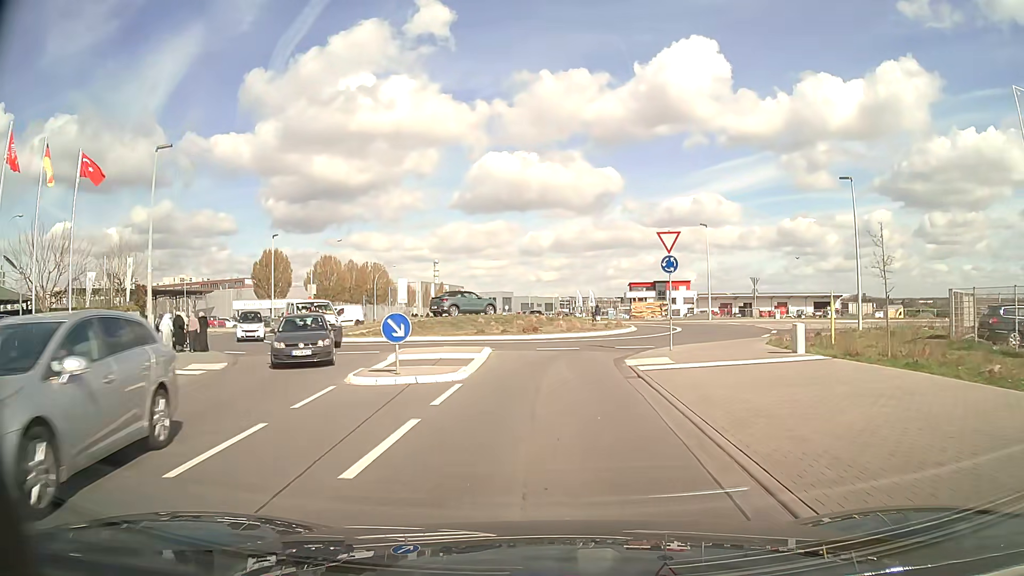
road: tertiary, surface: asphalt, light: Day
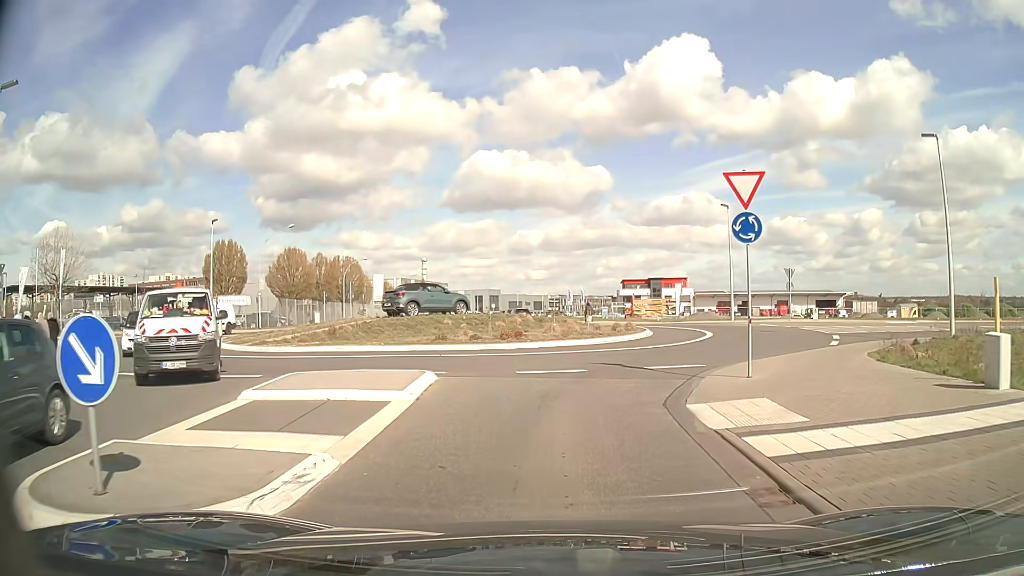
(+0.1, +9.0) m; +1°
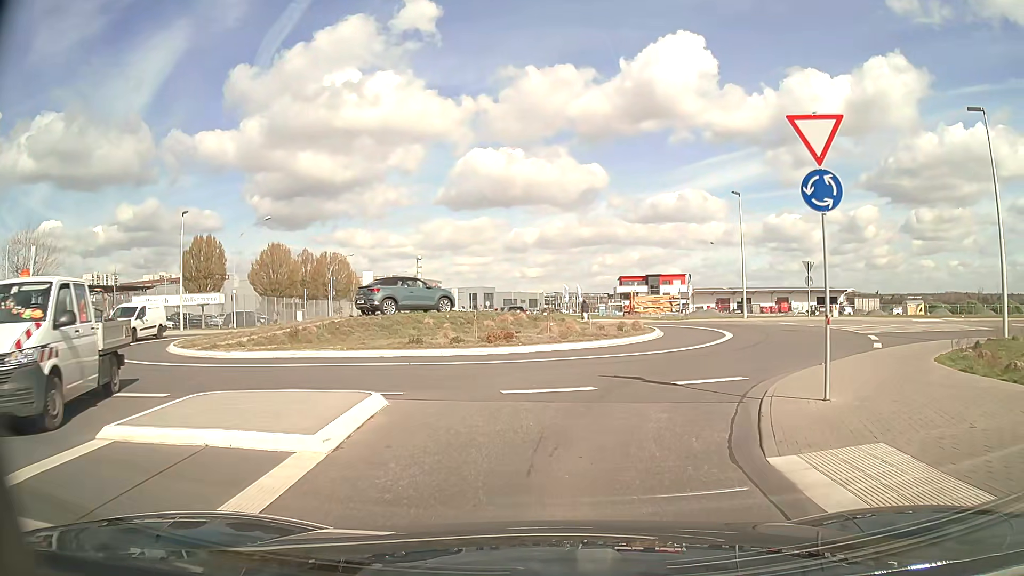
(0.0, +3.6) m; 0°
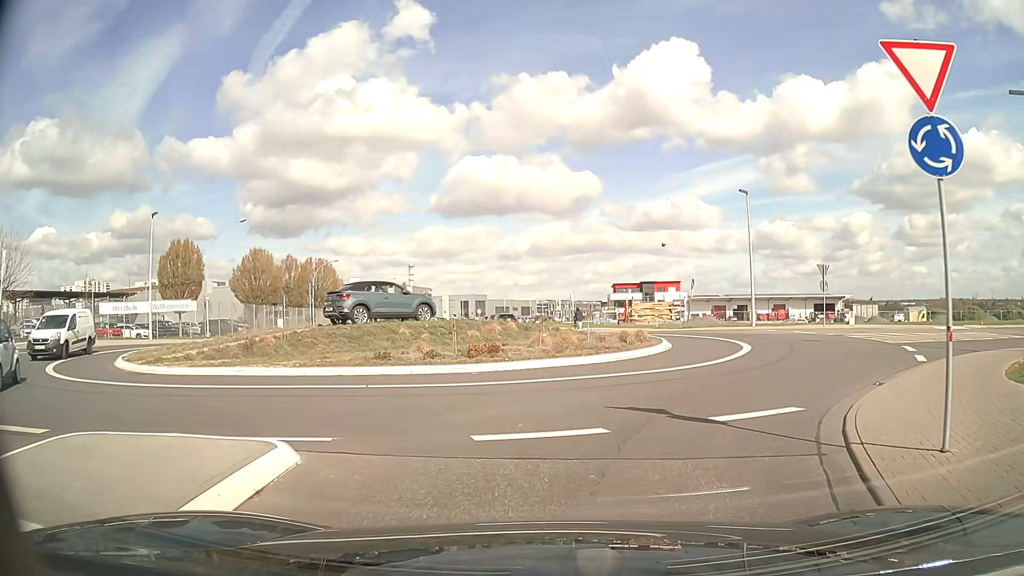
(0.0, +3.0) m; 0°
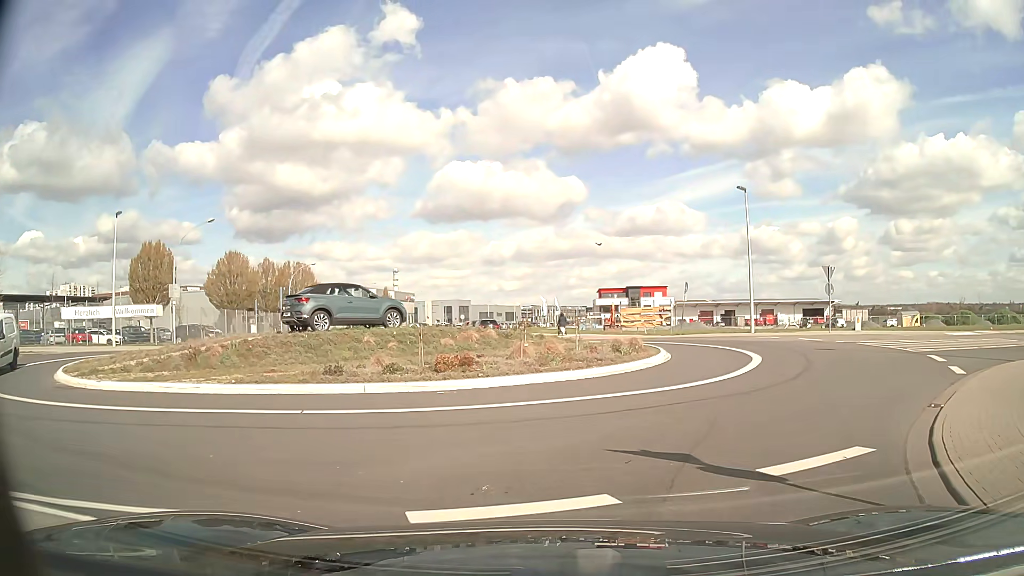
(0.0, +2.5) m; +1°
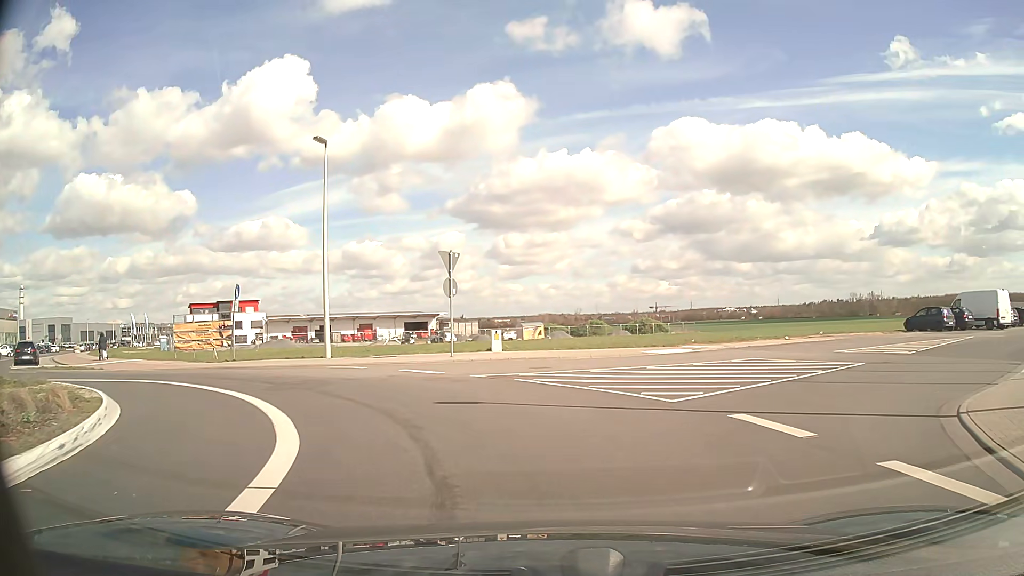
(+3.5, +11.7) m; +35°
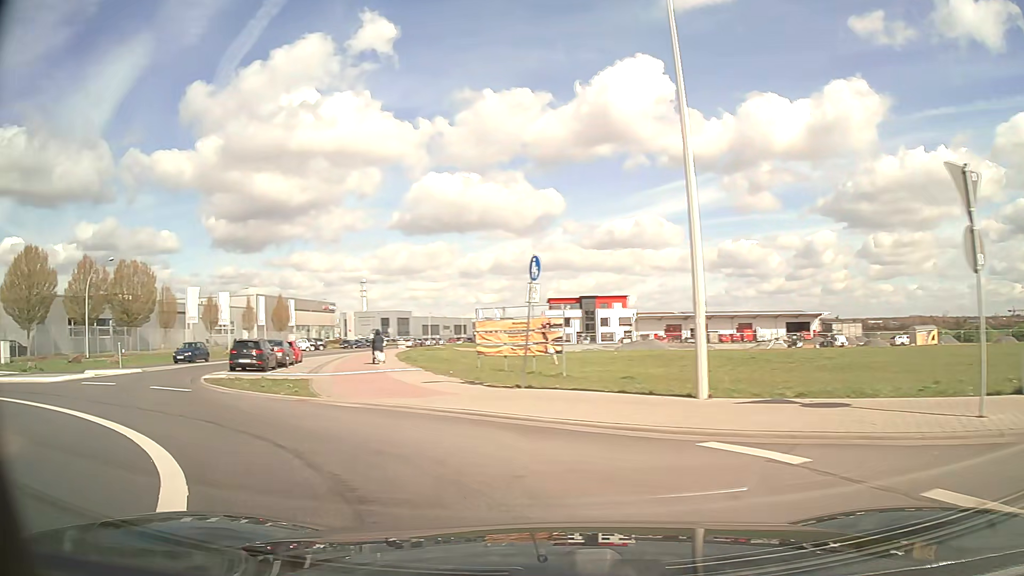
(-2.7, +11.6) m; -32°
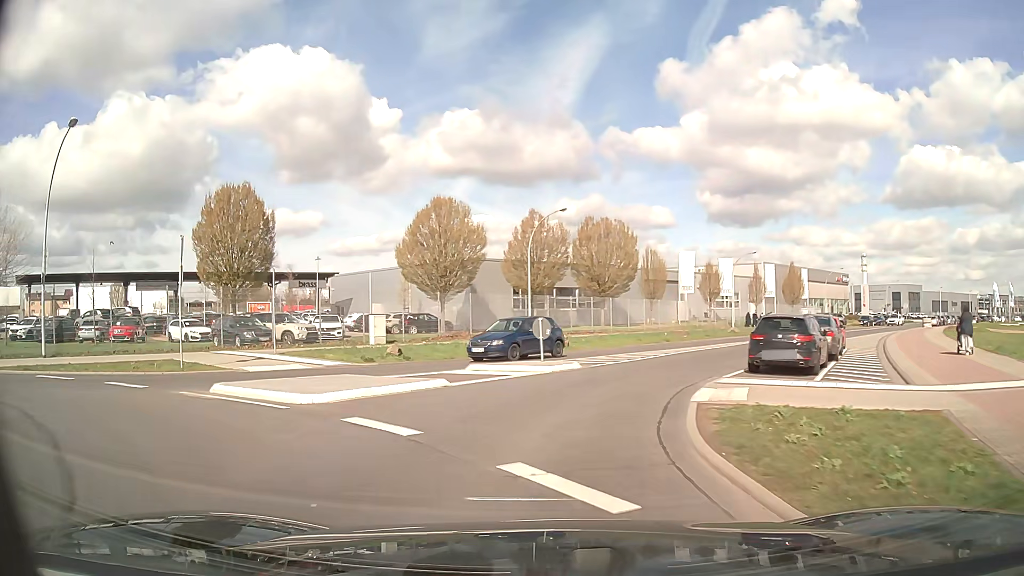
(-5.3, +12.5) m; -43°
(0, +10) (+3, +20) (+8, +28) (+13, +37) (+19, +45) (+25, +53) (+32, +60) (+38, +68) (+45, +76) (+51, +83) m
